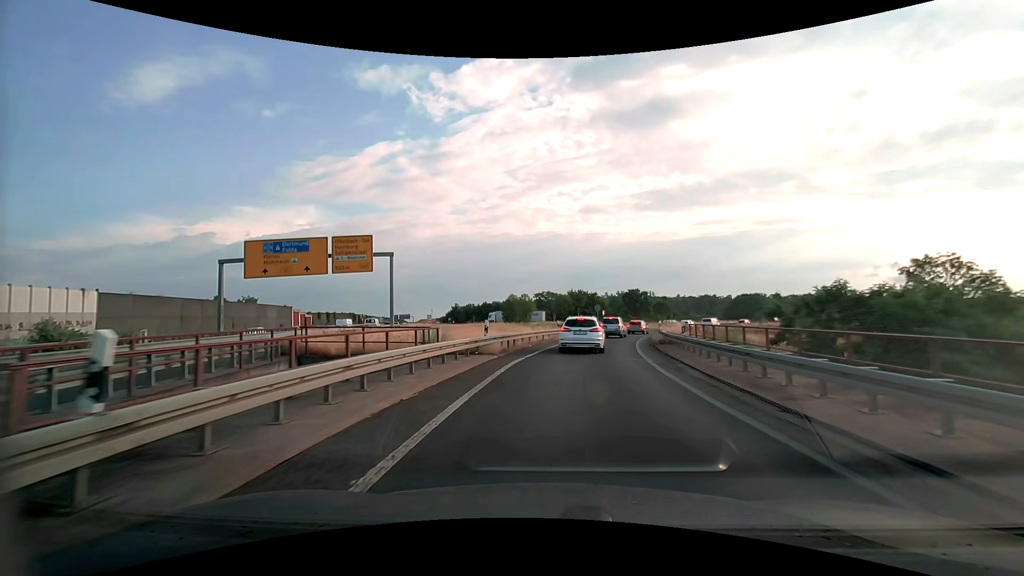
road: motorway_link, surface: asphalt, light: Day
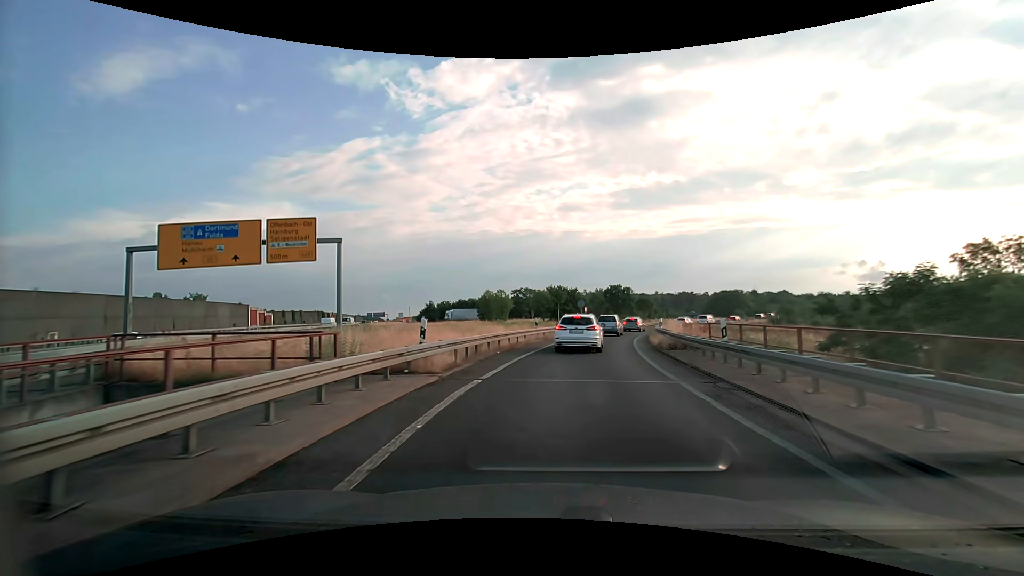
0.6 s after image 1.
(+0.1, +6.6) m; +3°
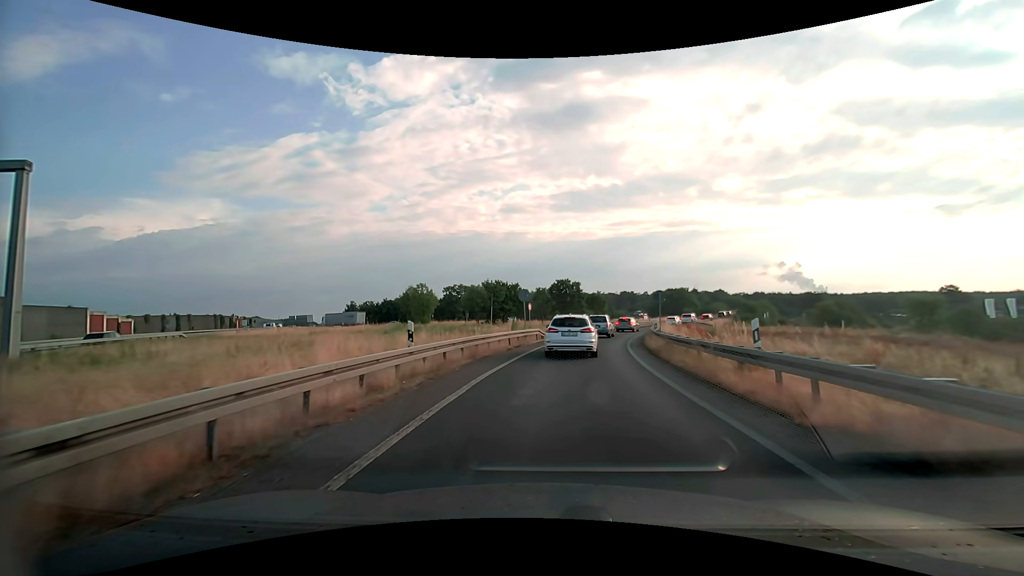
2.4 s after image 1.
(+1.1, +18.4) m; +6°
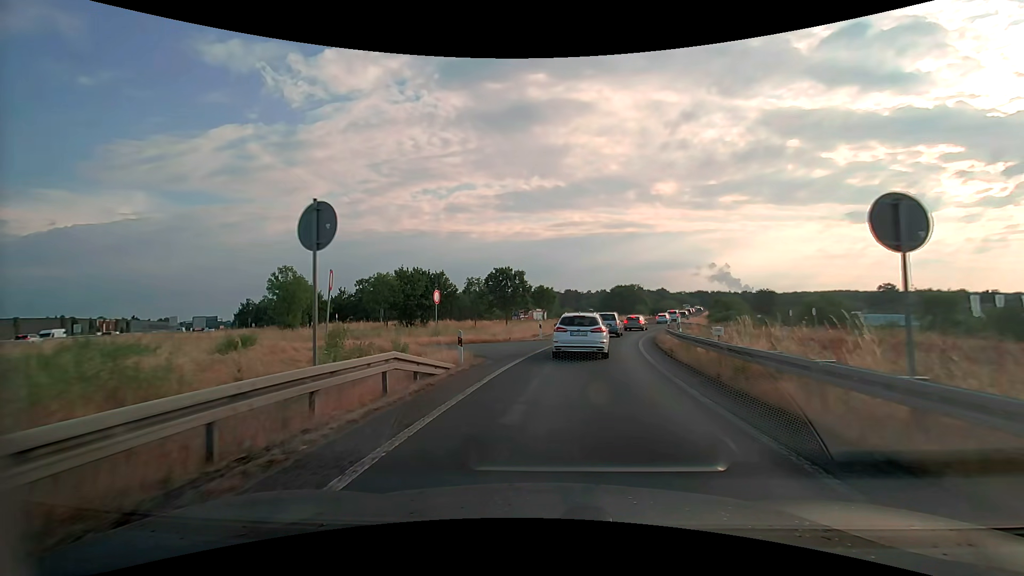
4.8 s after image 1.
(+1.3, +21.7) m; +7°
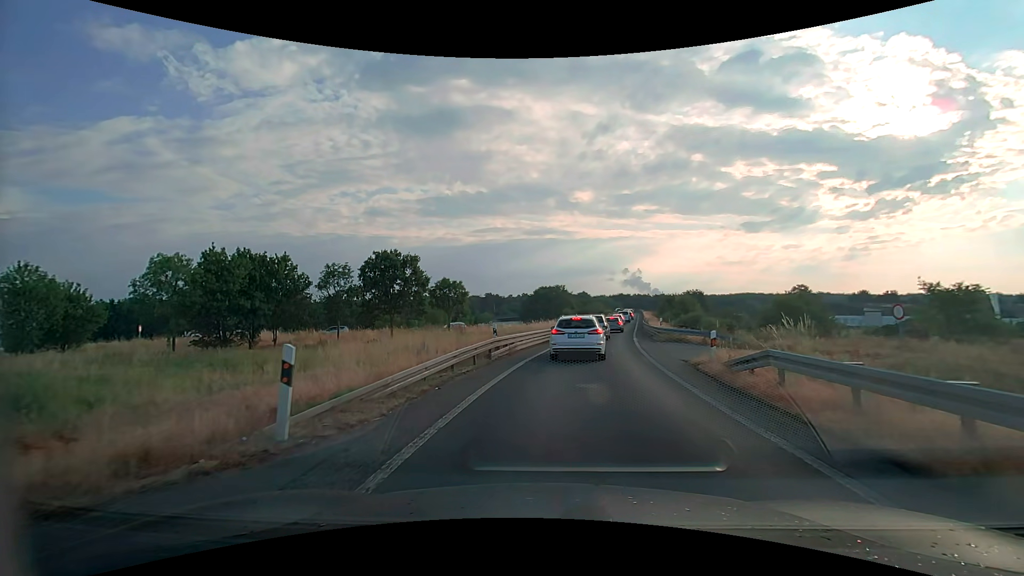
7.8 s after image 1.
(+1.6, +23.0) m; +9°
(0, +10) (+1, +20) (+3, +30) (+5, +40) (+6, +50) (+8, +59) (+10, +69) (+12, +79) (+14, +89) (+16, +99) m
